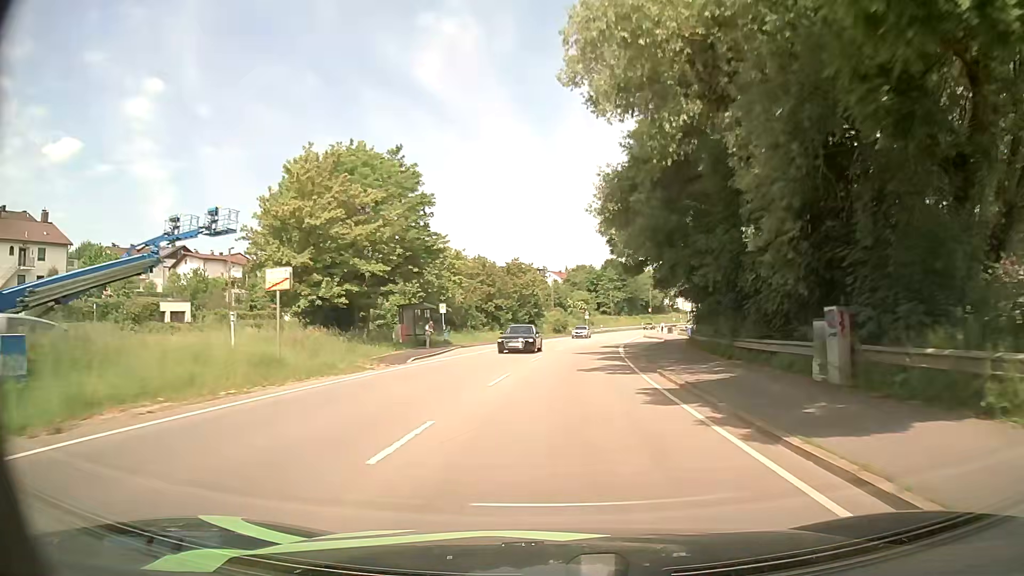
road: primary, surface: asphalt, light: Day
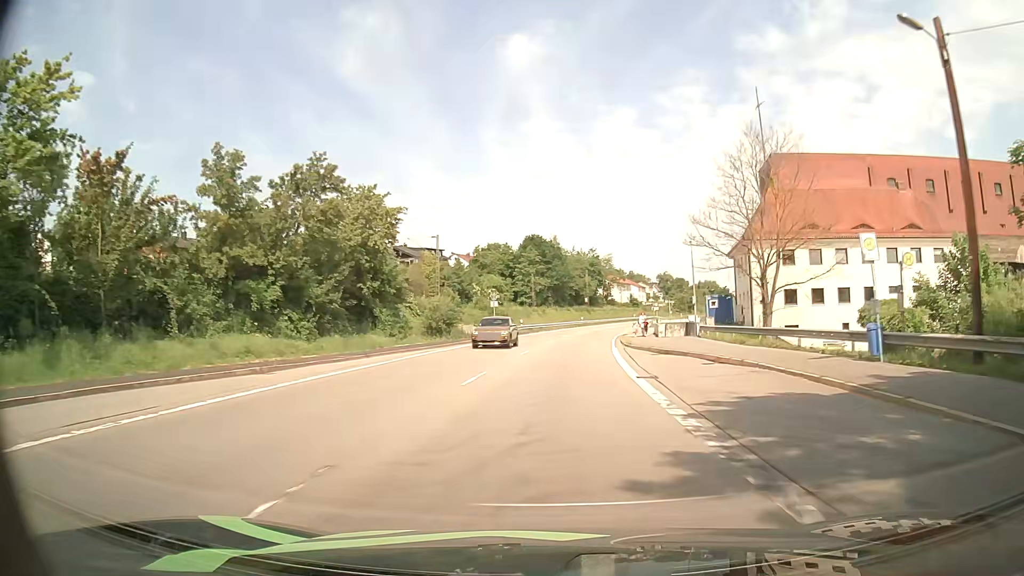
(+3.4, +49.0) m; +7°
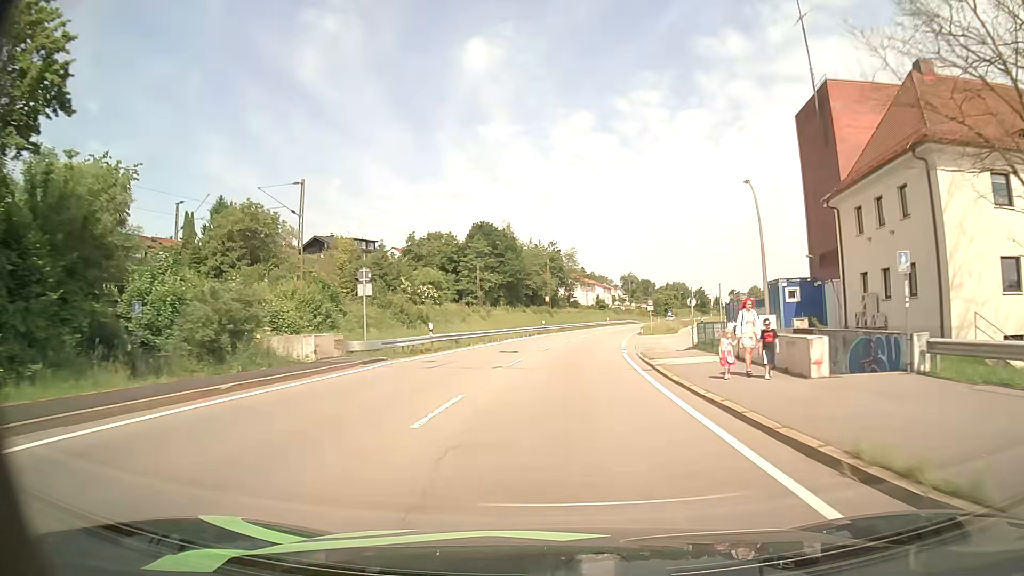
(+1.0, +29.7) m; +4°
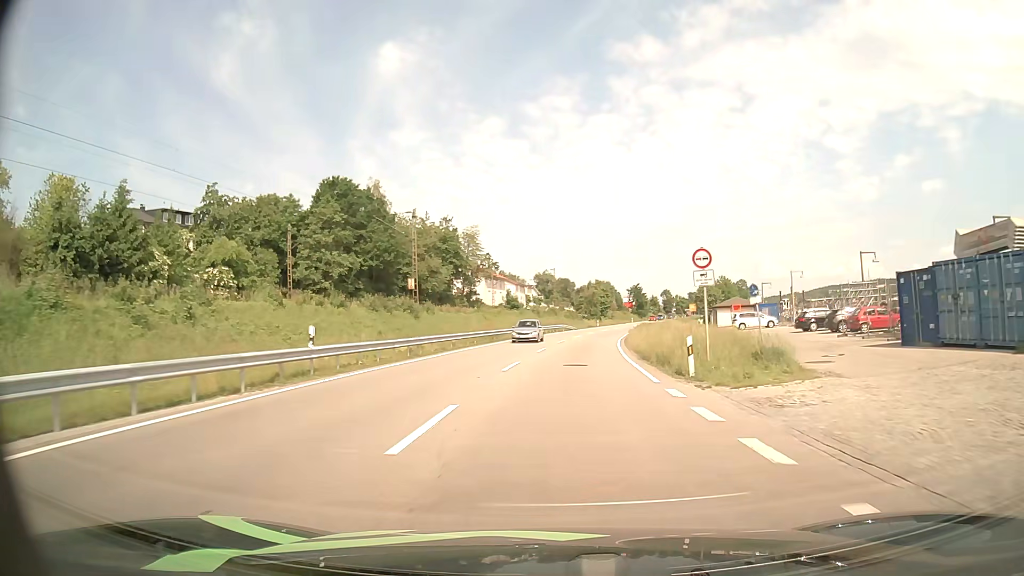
(+3.3, +49.3) m; +8°
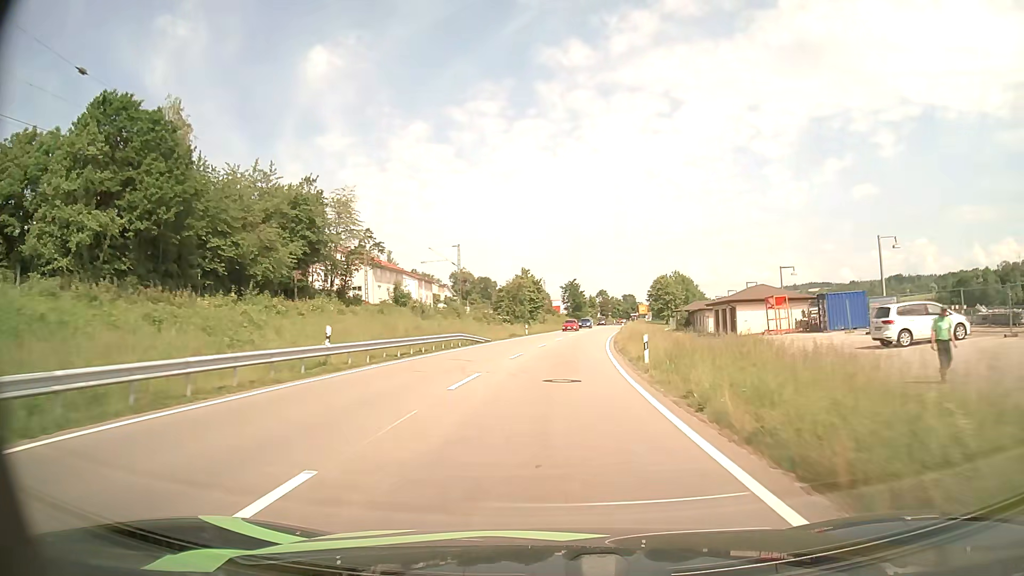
(+2.4, +41.0) m; +6°
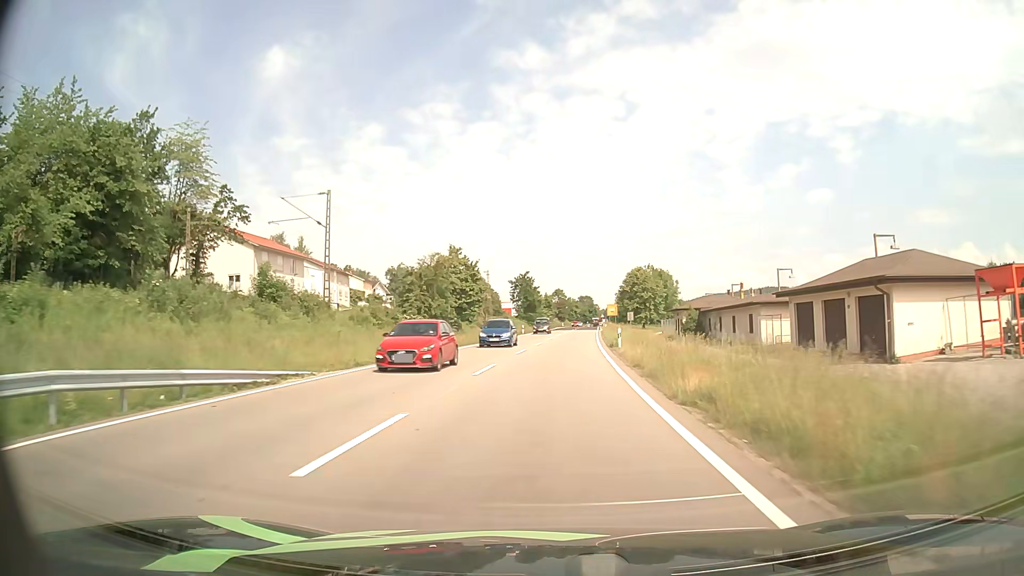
(+1.2, +31.9) m; +4°
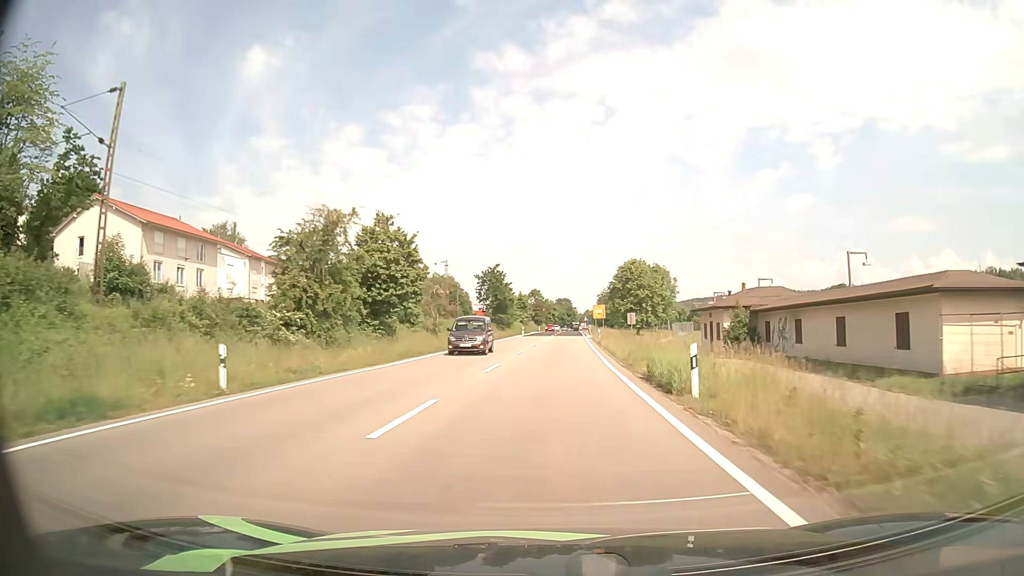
(+0.4, +21.9) m; +2°
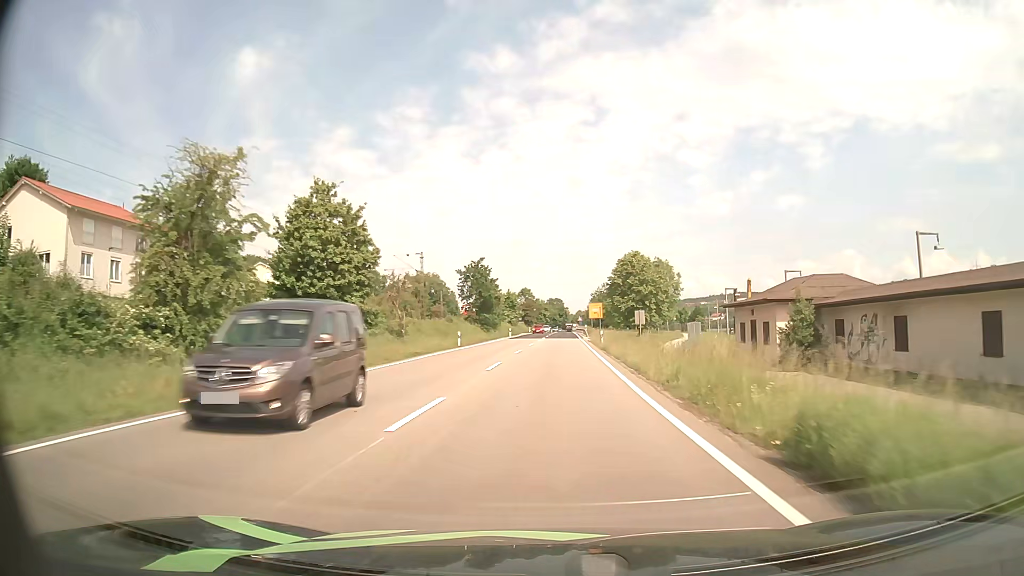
(+0.1, +11.3) m; +1°
